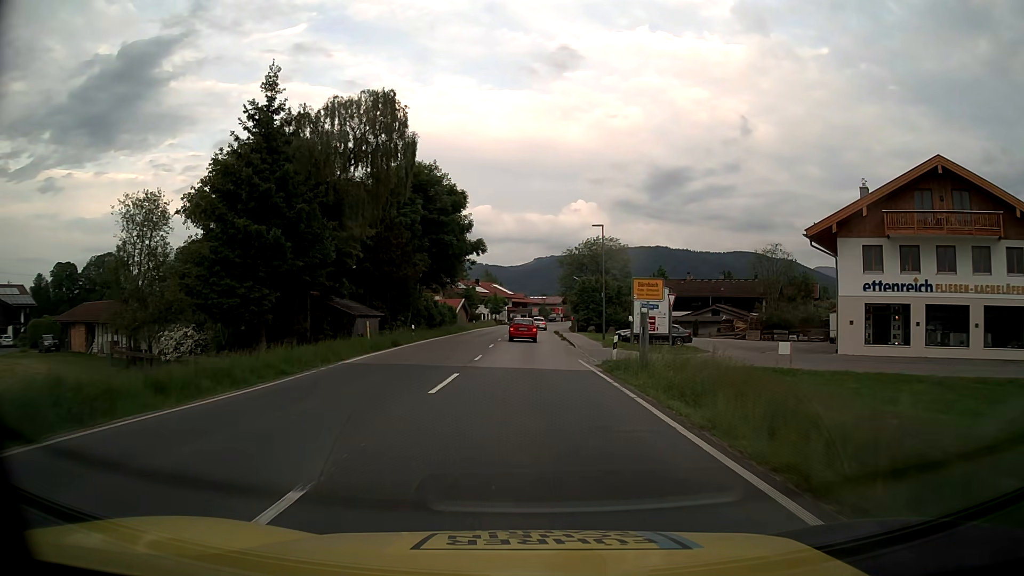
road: primary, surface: asphalt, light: Day
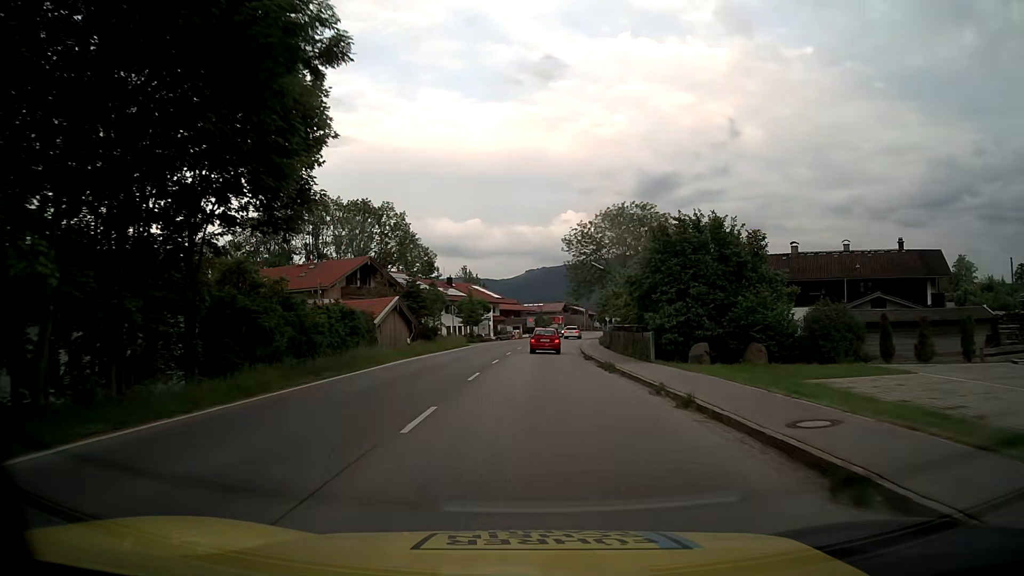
(-0.1, +41.2) m; 0°
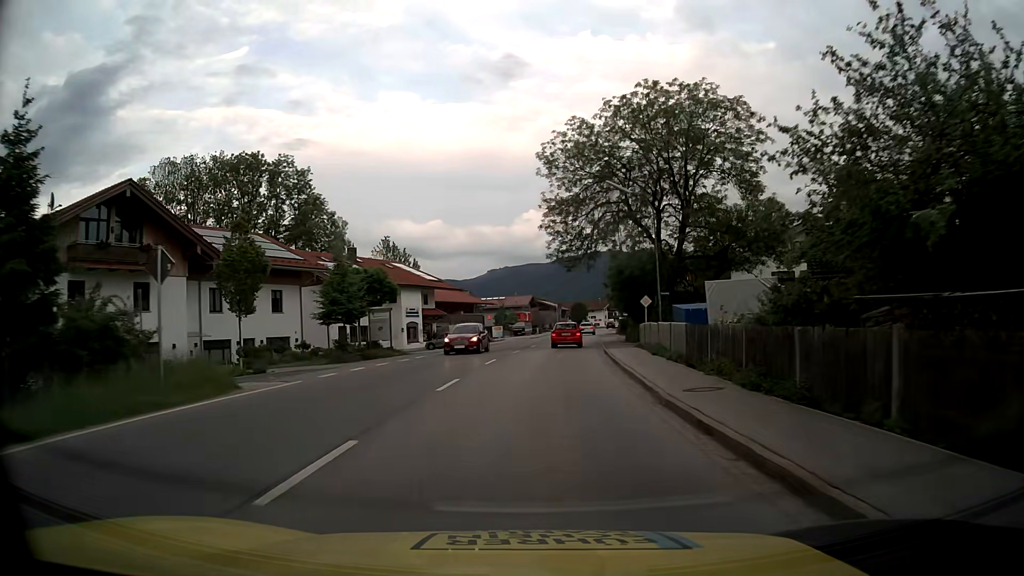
(+1.2, +40.1) m; +3°
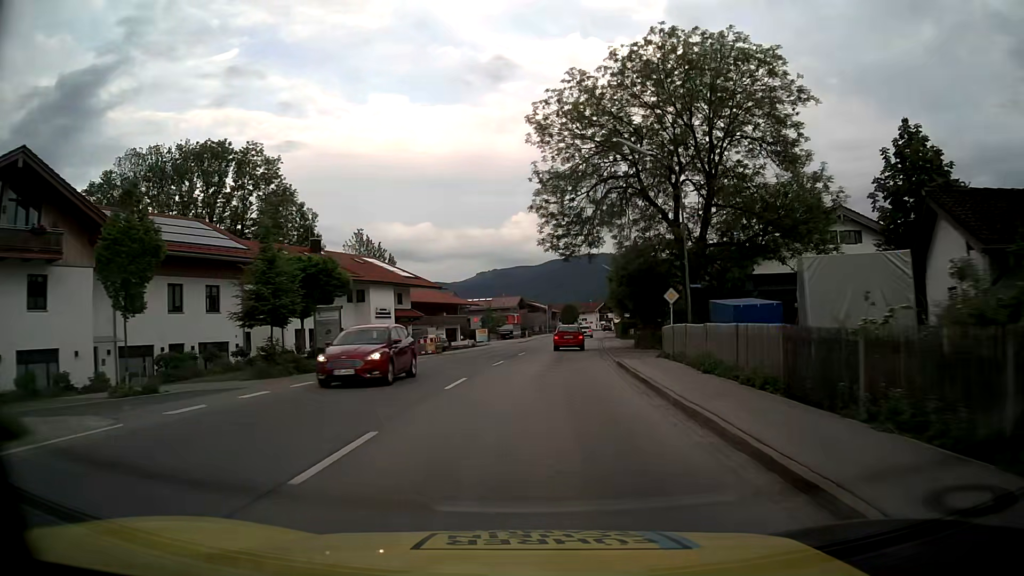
(+0.1, +8.1) m; +1°
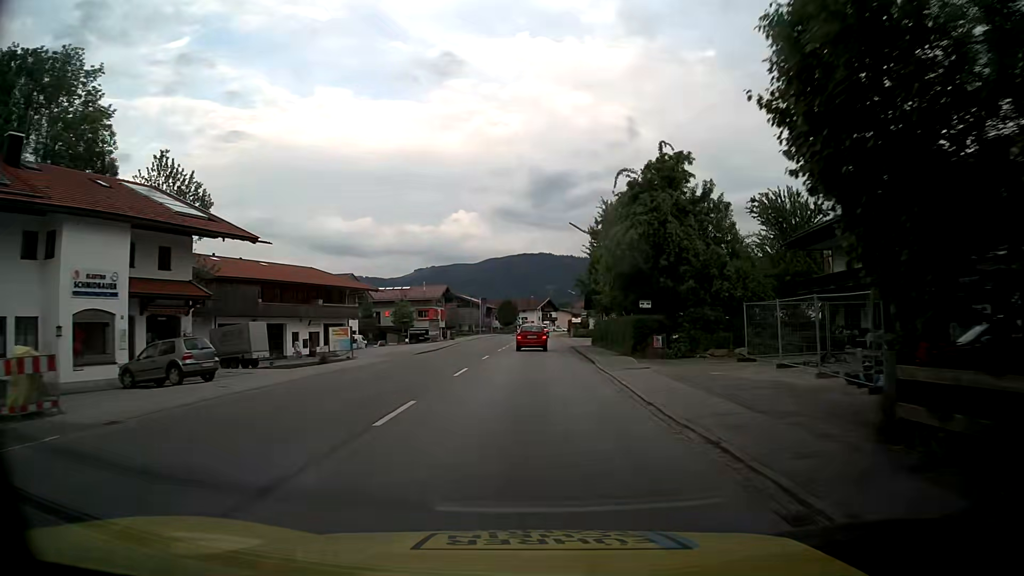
(+1.4, +32.5) m; +5°
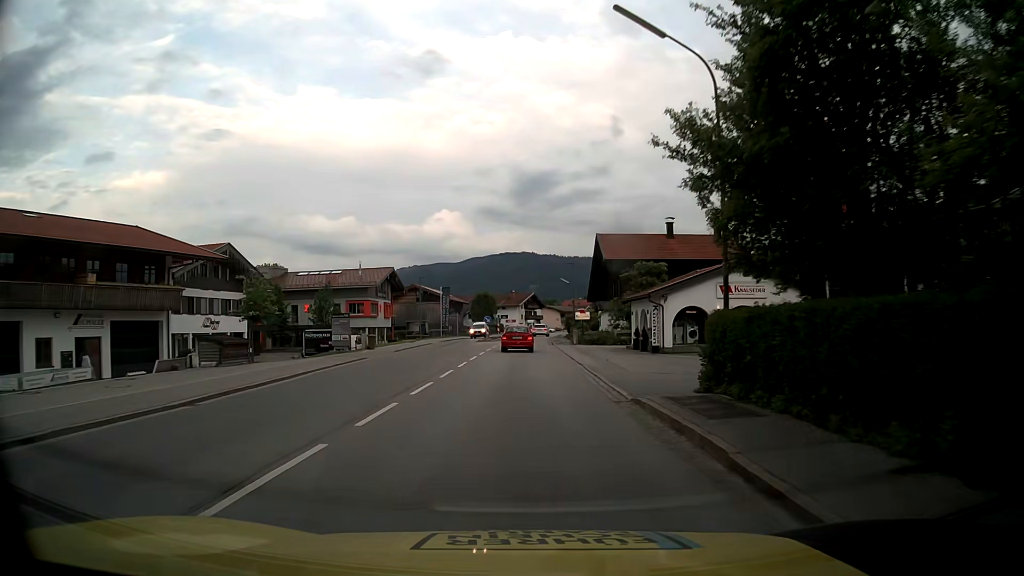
(+0.9, +32.5) m; +2°
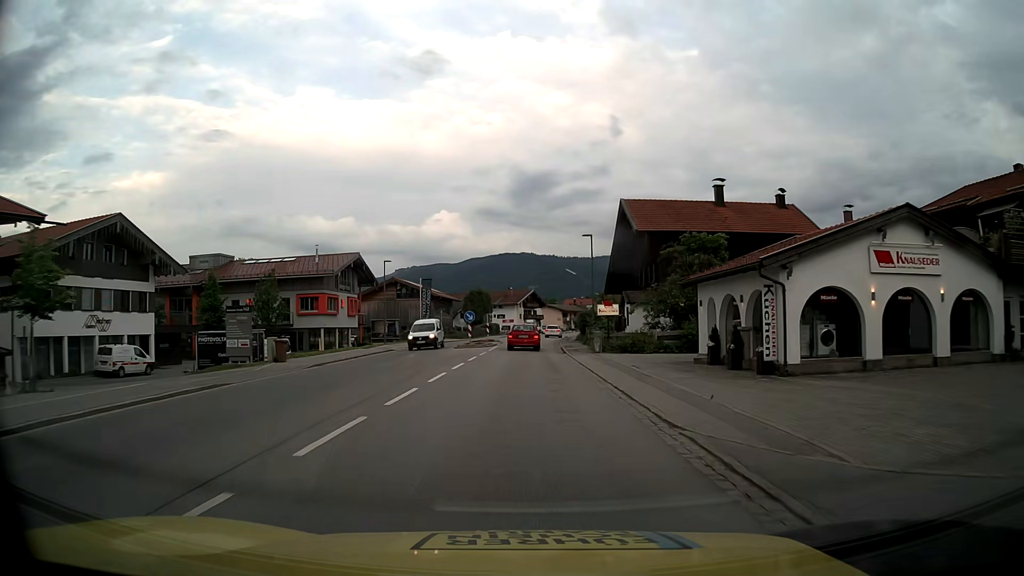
(0.0, +16.4) m; 0°
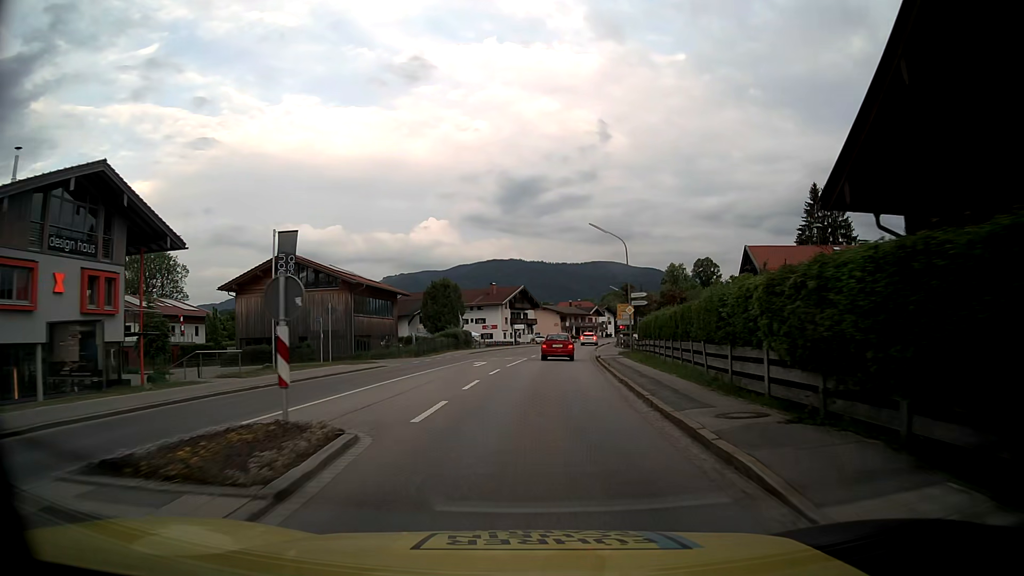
(0.0, +41.0) m; +1°
(0, +10) (+1, +20) (+1, +30) (+2, +40) (+3, +50) (+4, +60) (+6, +70) (+7, +80) (+9, +89) (+11, +99) m
